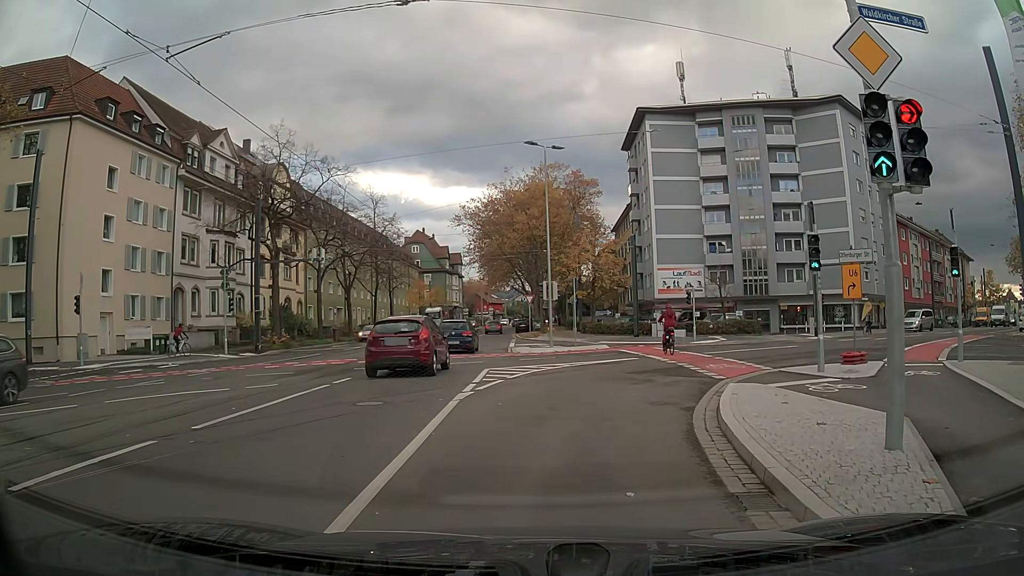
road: primary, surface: asphalt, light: Day
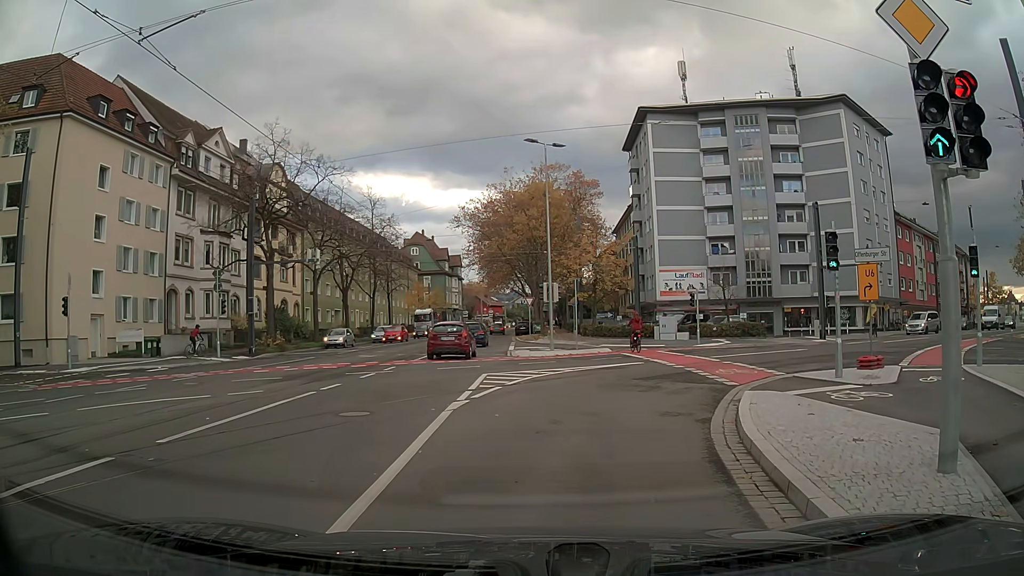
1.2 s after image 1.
(0.0, +0.9) m; 0°
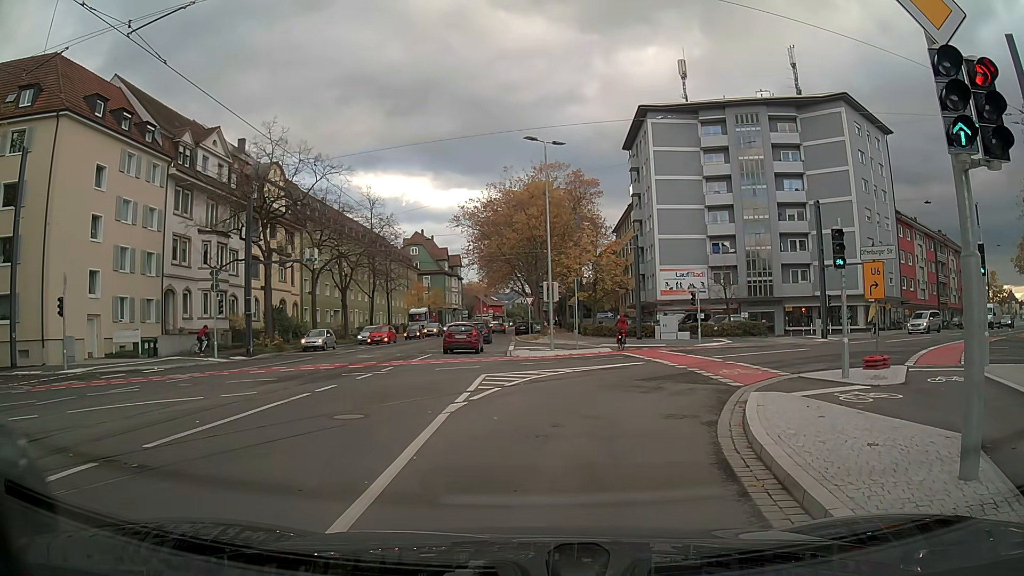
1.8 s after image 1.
(0.0, +0.3) m; 0°
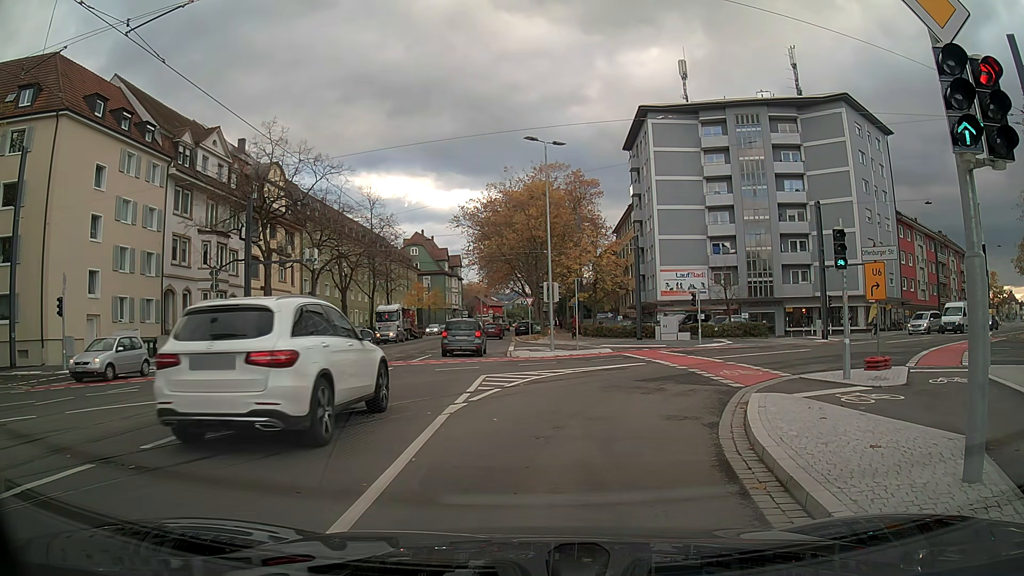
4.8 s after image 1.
(0.0, +0.2) m; 0°
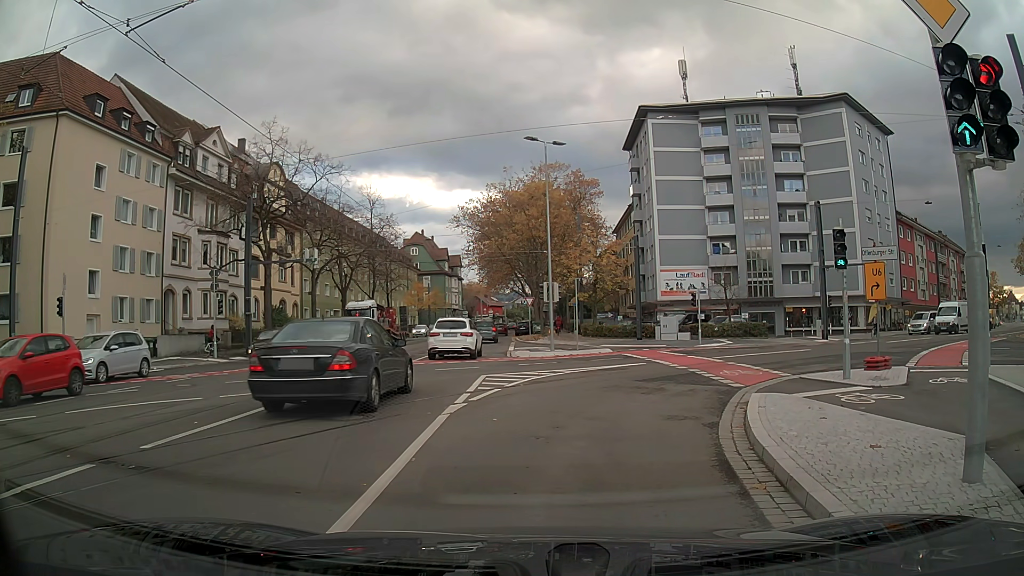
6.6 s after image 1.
(0.0, 0.0) m; 0°
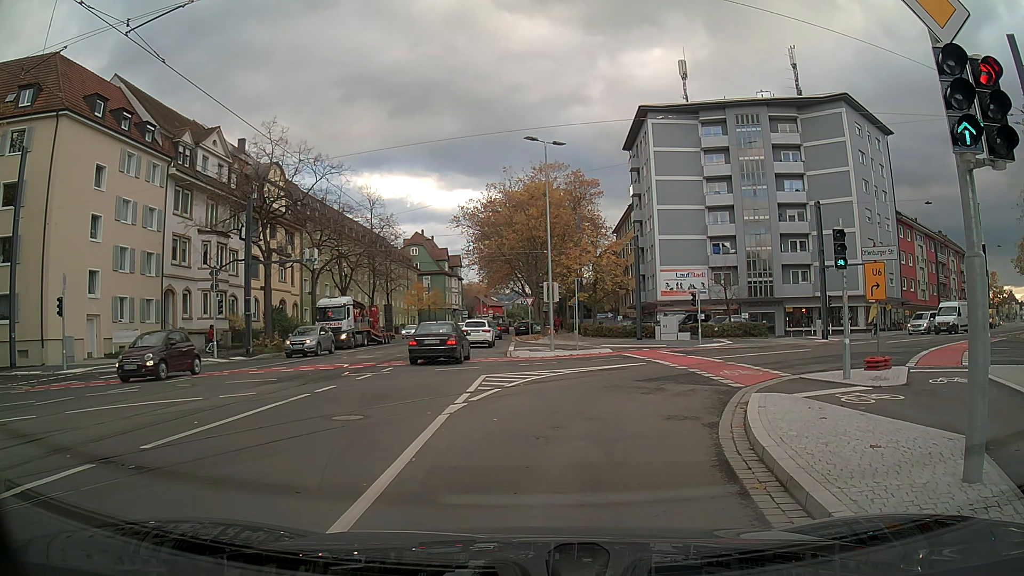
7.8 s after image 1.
(0.0, 0.0) m; 0°
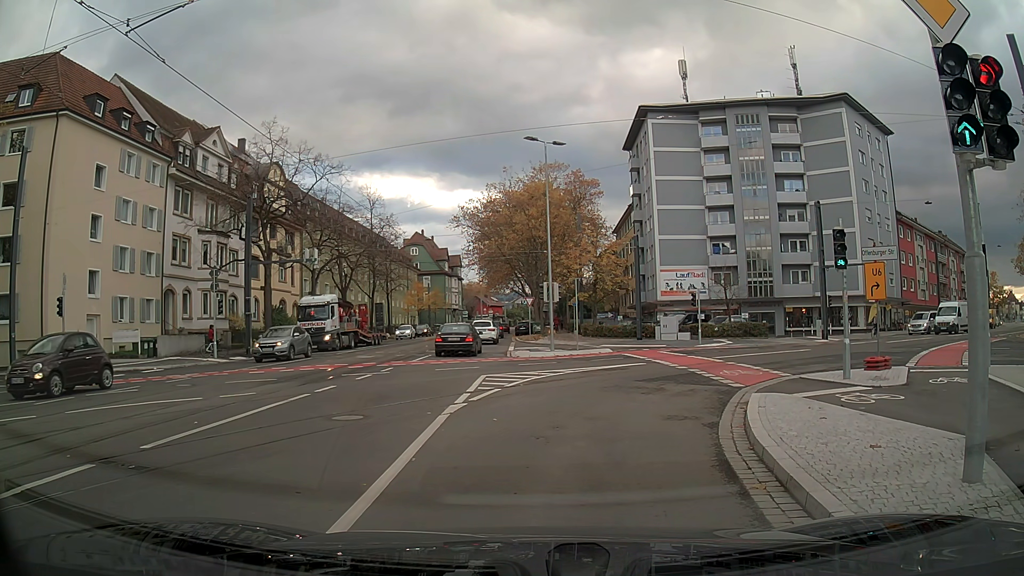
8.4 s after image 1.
(0.0, 0.0) m; 0°
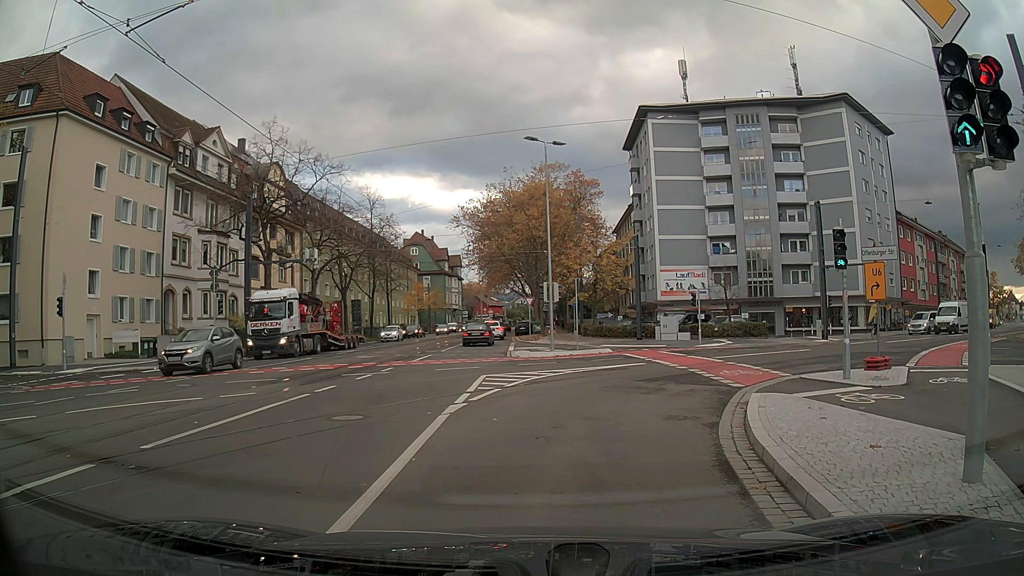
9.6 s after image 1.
(0.0, 0.0) m; 0°
(+1, +10) (+6, +18) (+13, +25) (+21, +31) (+29, +37) (+37, +44) (+45, +50) (+53, +56) (+60, +62) (+68, +69) m
